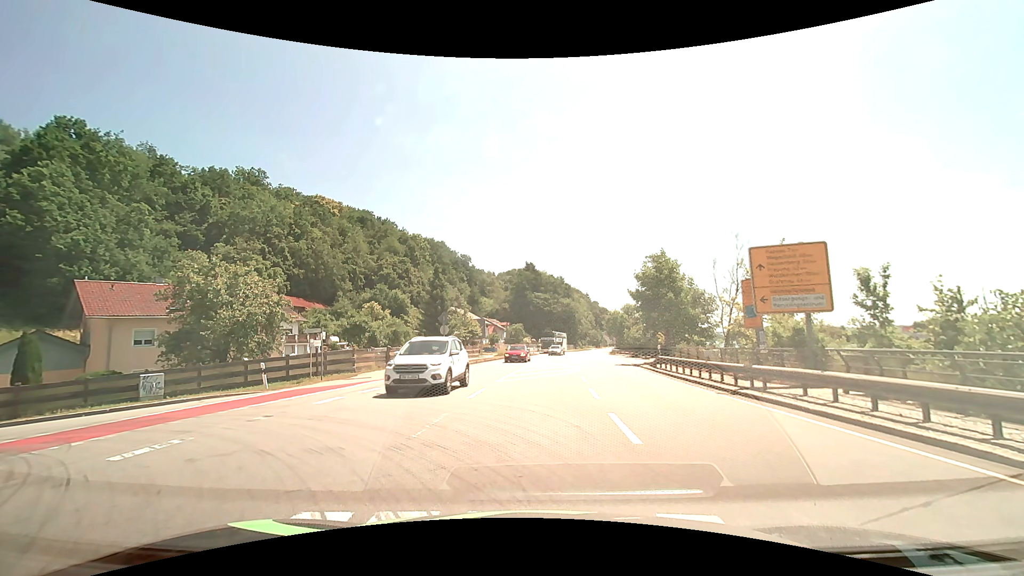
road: primary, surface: asphalt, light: Day
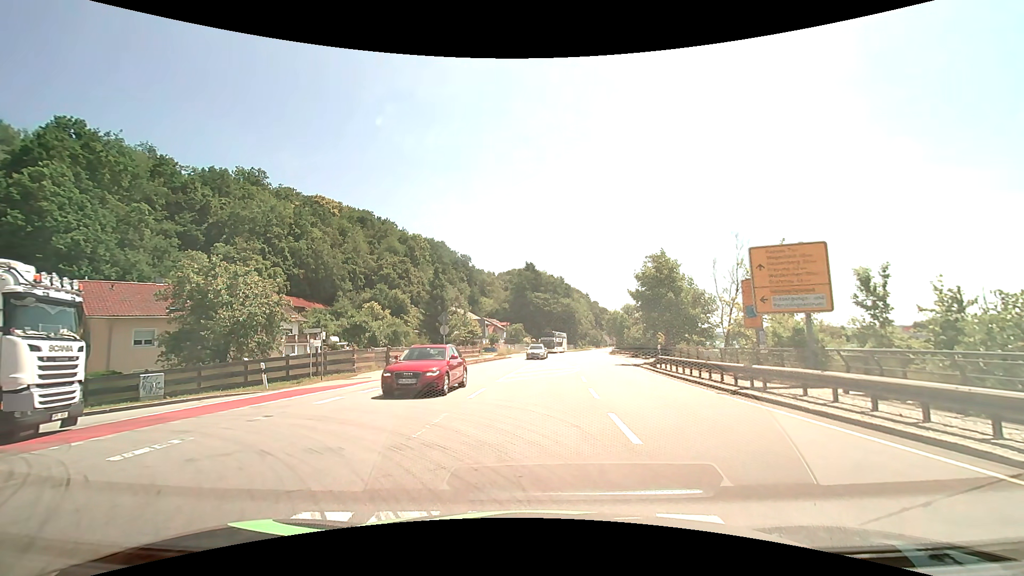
(0.0, 0.0) m; 0°
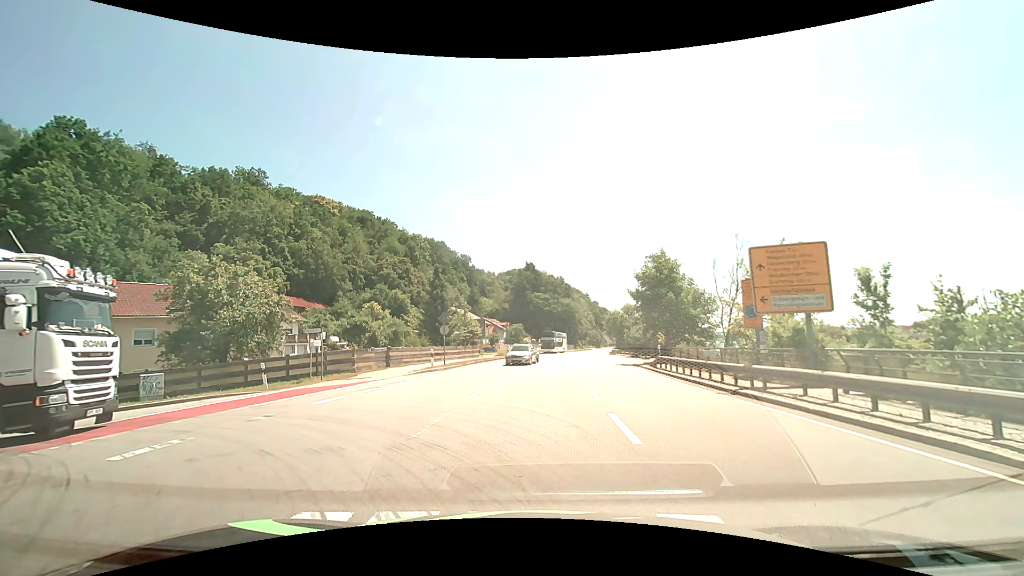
(0.0, 0.0) m; 0°
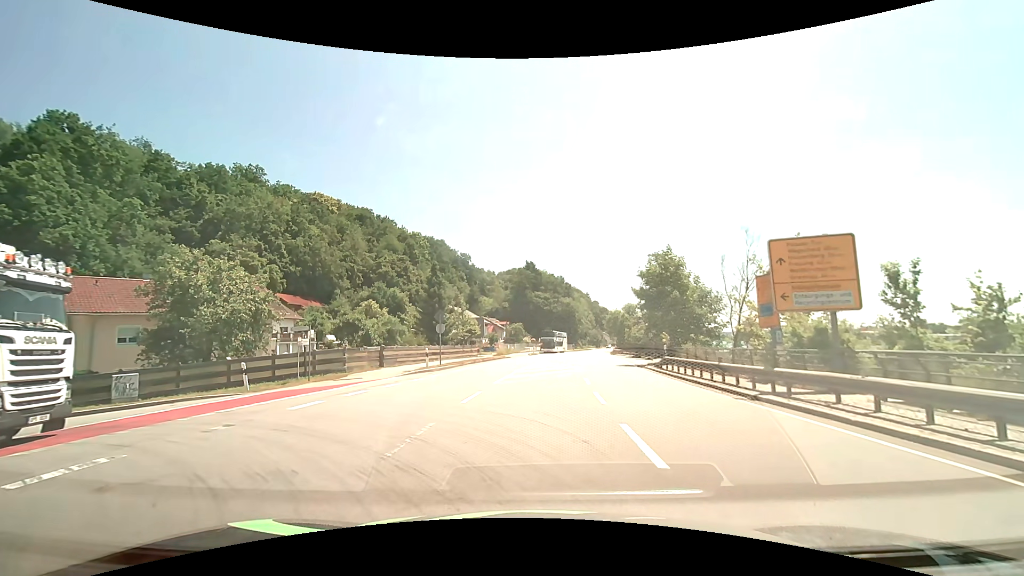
(0.0, +1.4) m; 0°
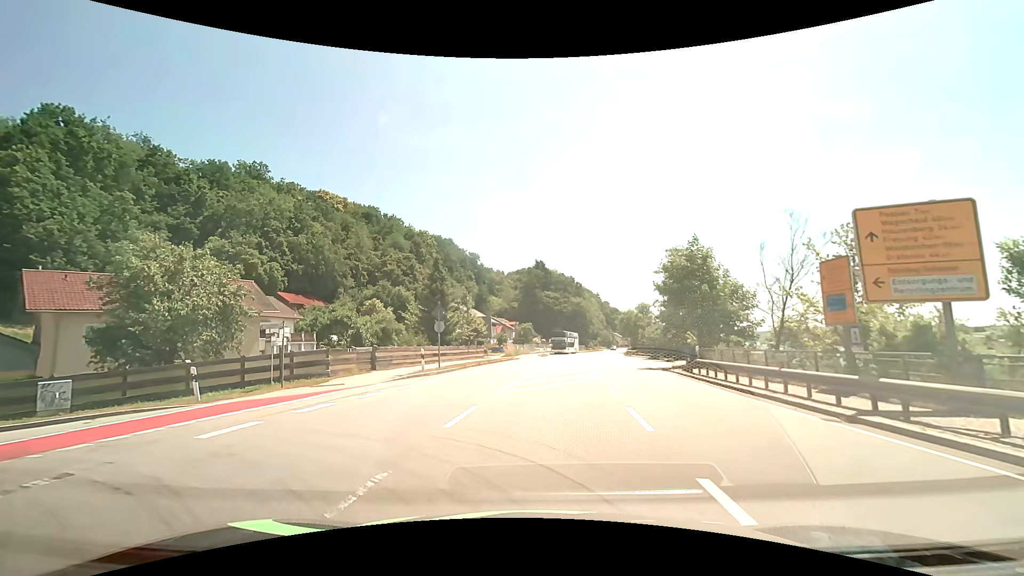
(0.0, +3.7) m; +1°
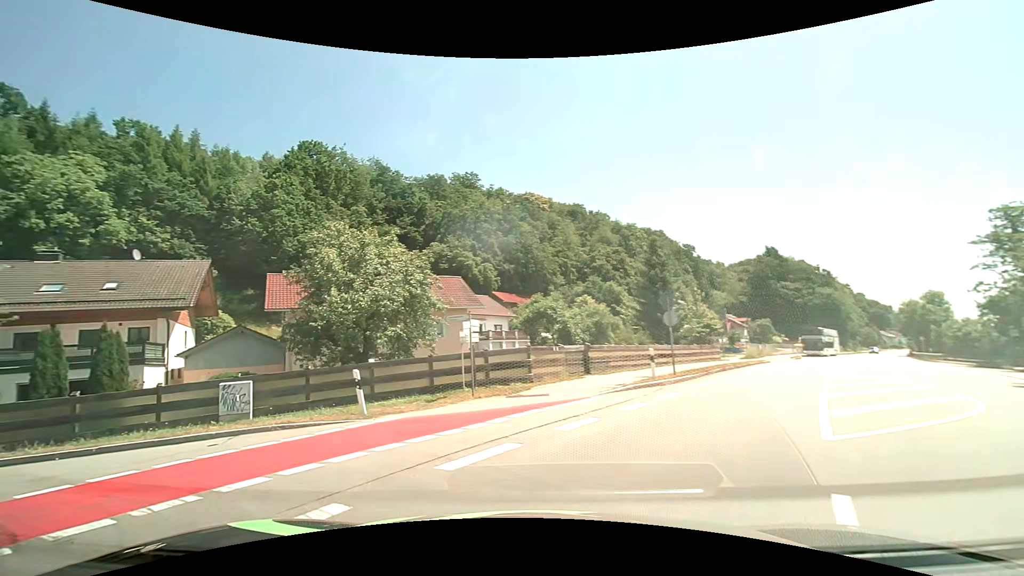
(-1.1, +6.3) m; -24°
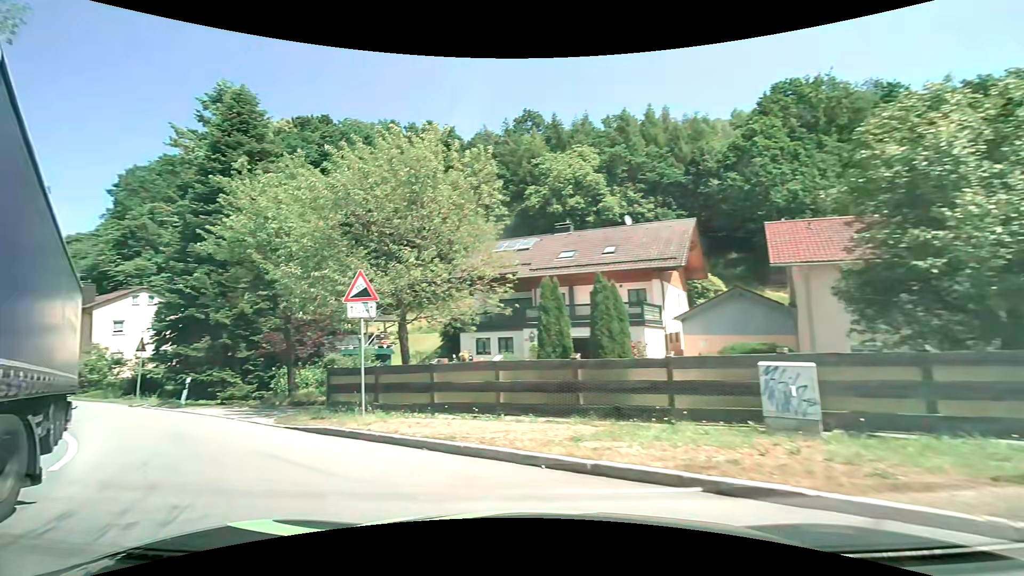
(-3.1, +6.4) m; -53°
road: tertiary
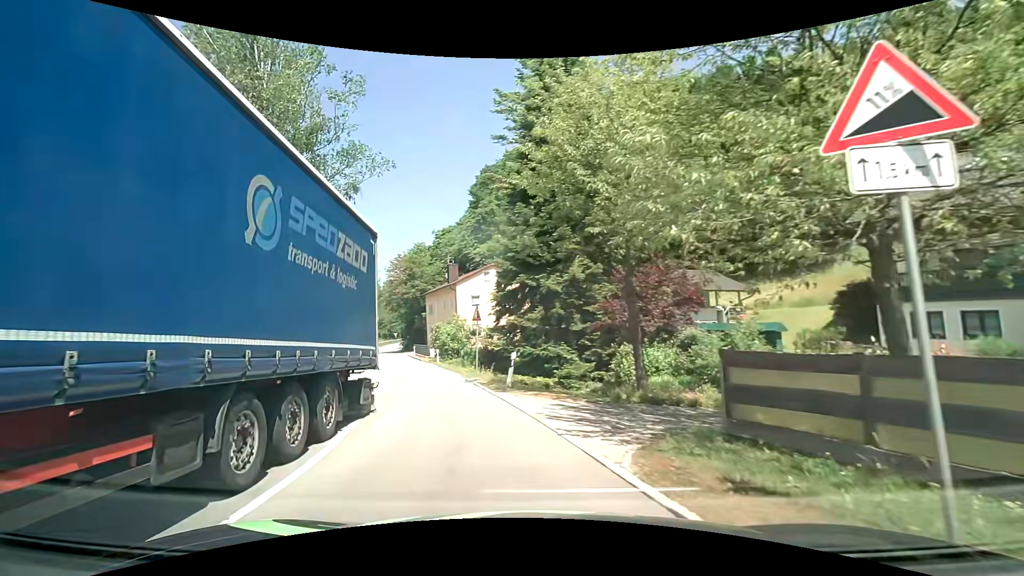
(-2.6, +7.4) m; -36°
(-1, +10) (-4, +20) (-7, +29) (-10, +39) (-13, +48) (-16, +58) (-19, +67) (-21, +77) (-24, +87) (-26, +96) m
